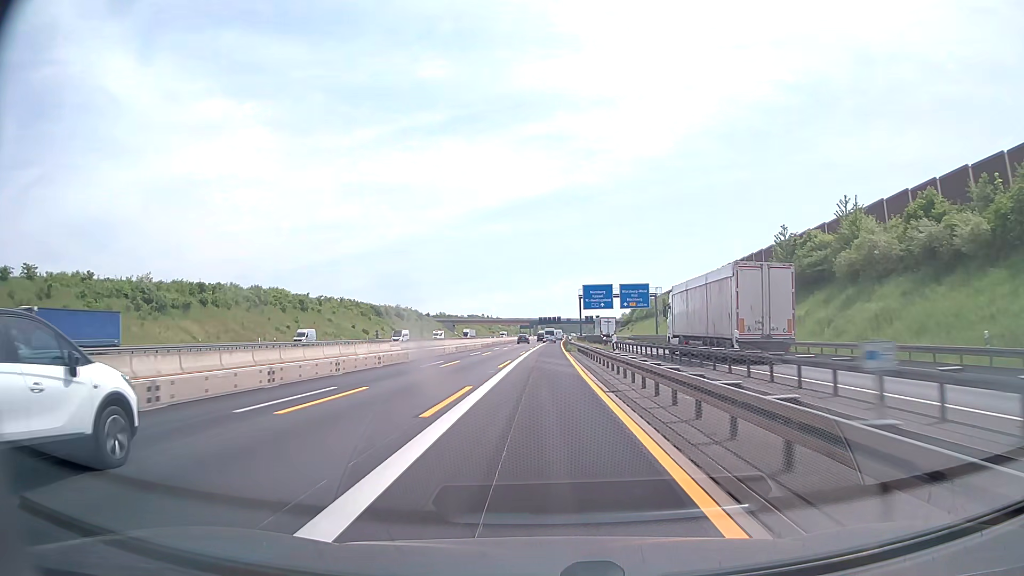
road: motorway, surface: asphalt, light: Day
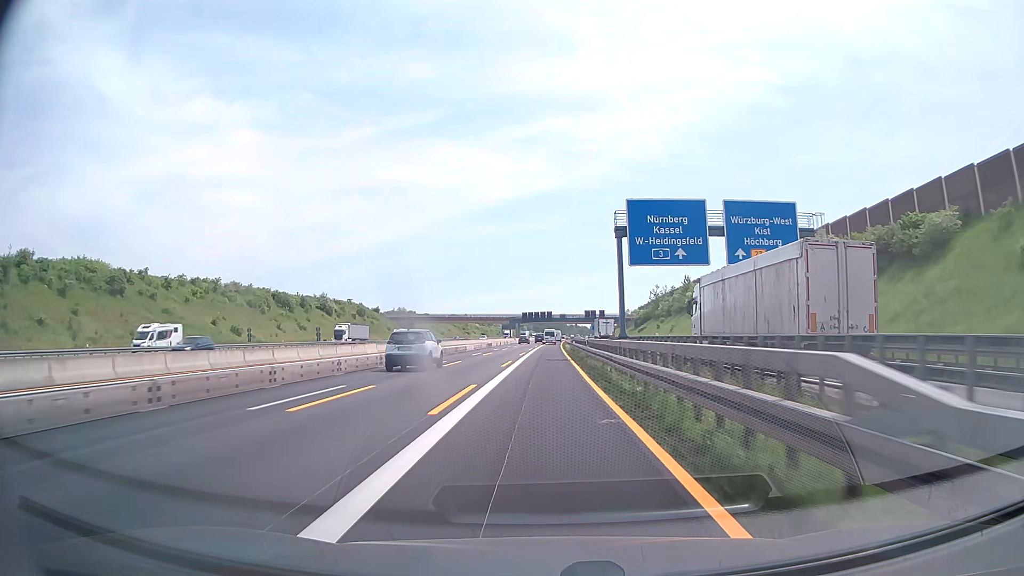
(+0.7, +71.7) m; +1°
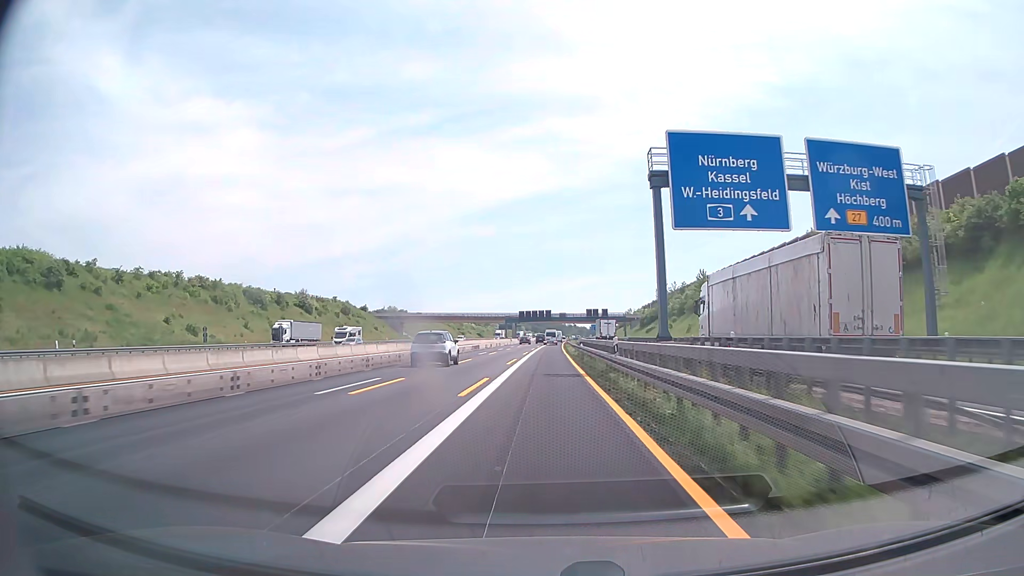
(0.0, +14.3) m; 0°
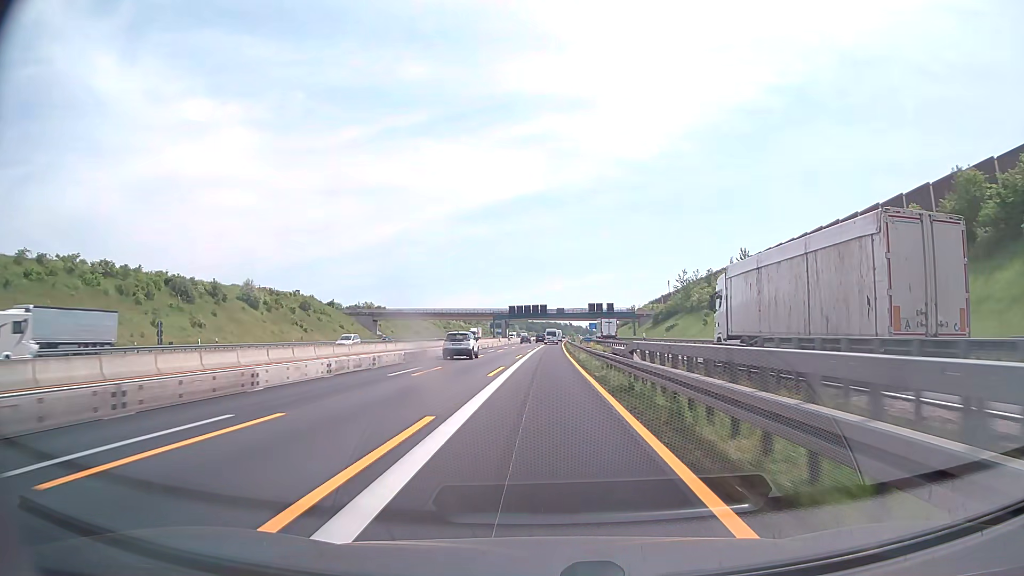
(+0.1, +28.7) m; 0°
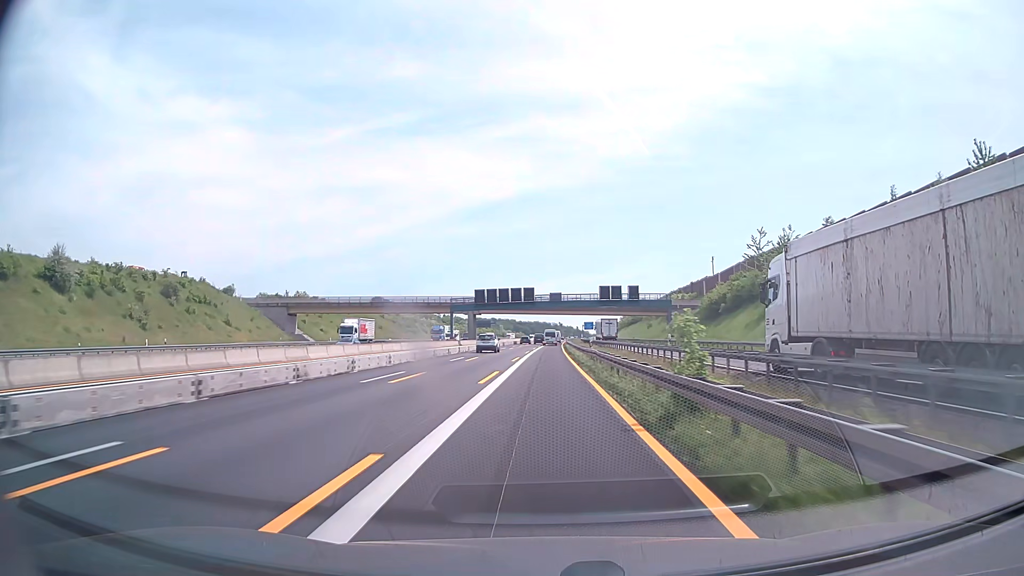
(+0.6, +57.3) m; +1°
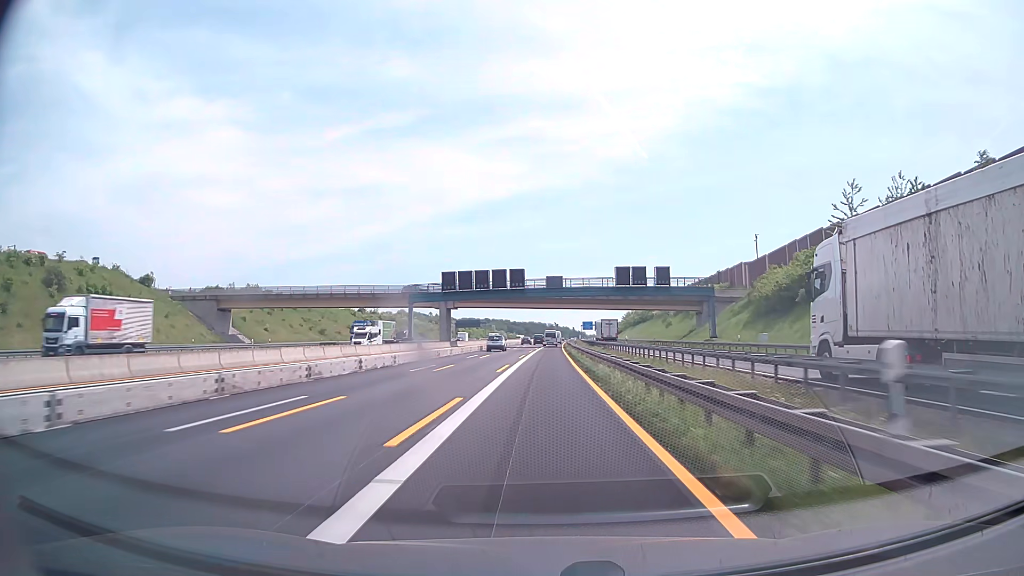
(+0.1, +28.7) m; 0°
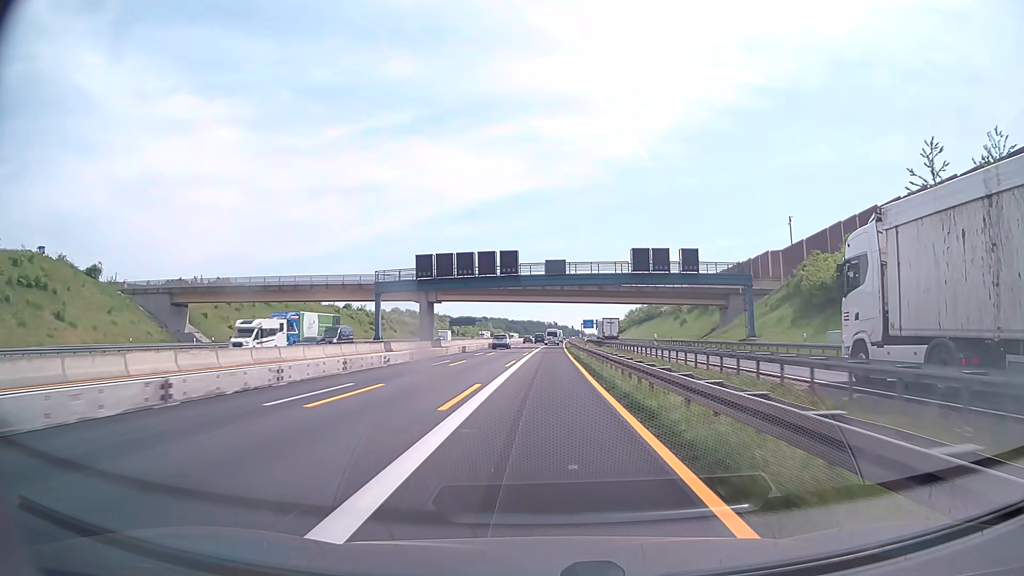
(0.0, +14.3) m; 0°
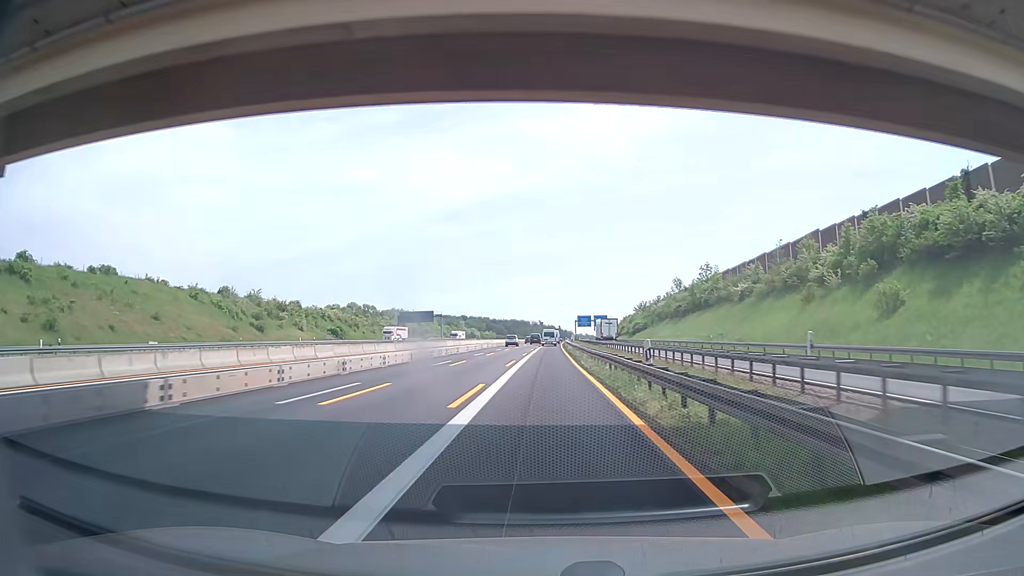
(+0.7, +71.7) m; +1°
(0, +10) (0, +20) (0, +30) (0, +40) (0, +50) (0, +60) (+1, +70) (+1, +80) (+1, +90) (+1, +100) m
